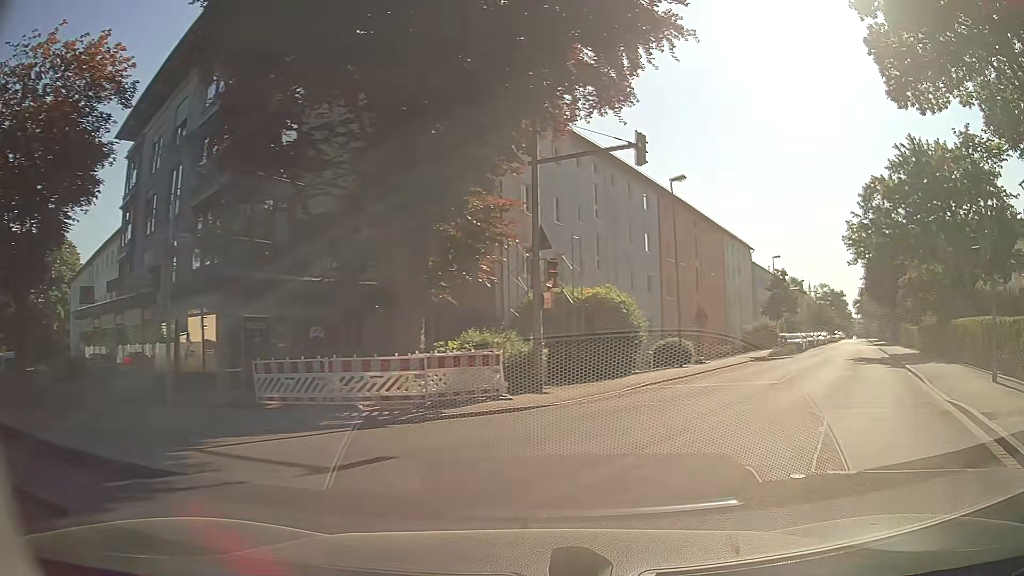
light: Day
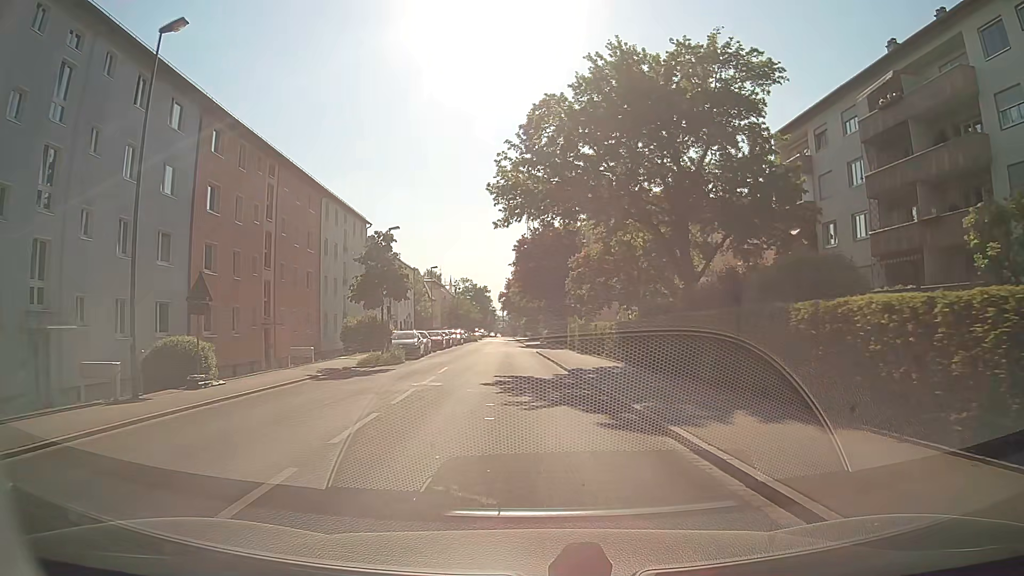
(+7.1, +15.7) m; +32°
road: residential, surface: asphalt
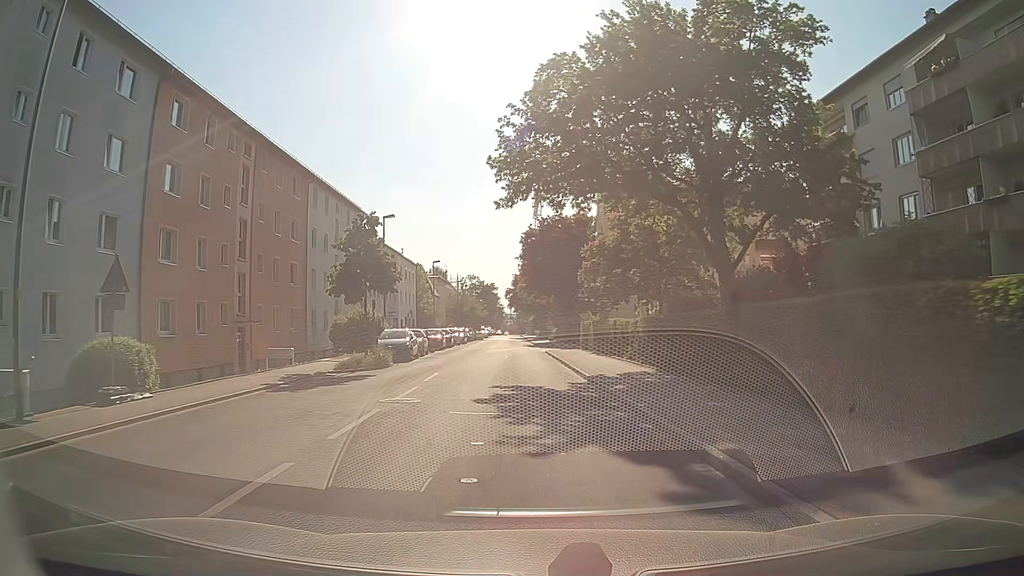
(0.0, +4.4) m; -1°
(0, +10) (0, +20) (-1, +30) (-1, +40) (-2, +50) (-2, +60) (-2, +70) (-3, +80) (-3, +90) (-3, +100) m
